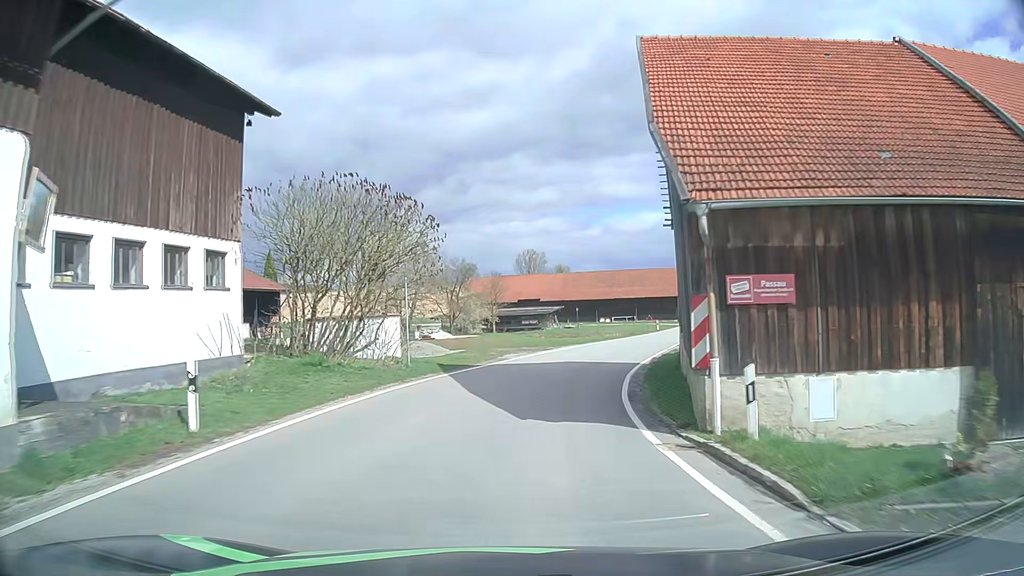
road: tertiary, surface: asphalt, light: Day
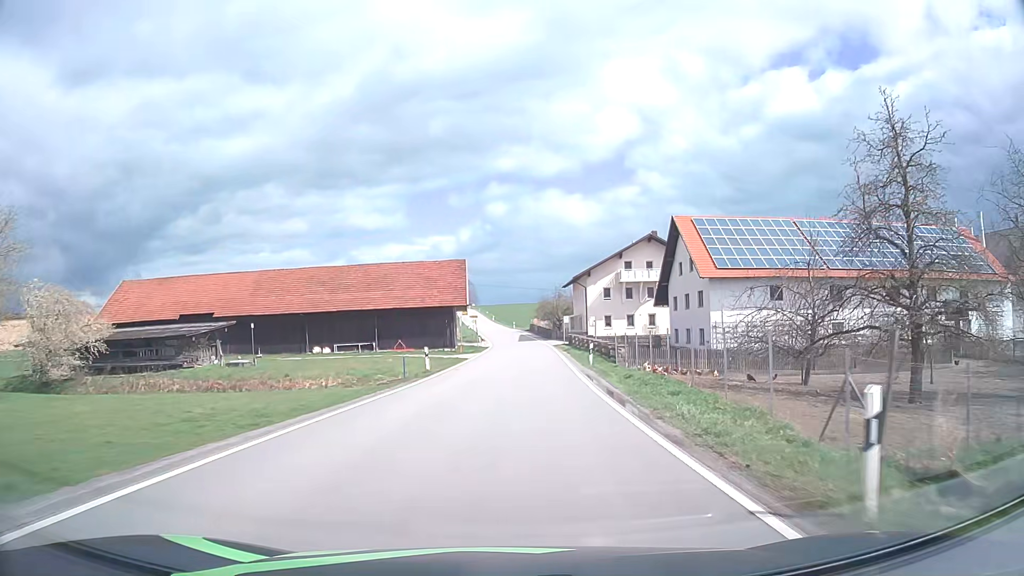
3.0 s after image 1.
(+7.5, +40.6) m; +22°
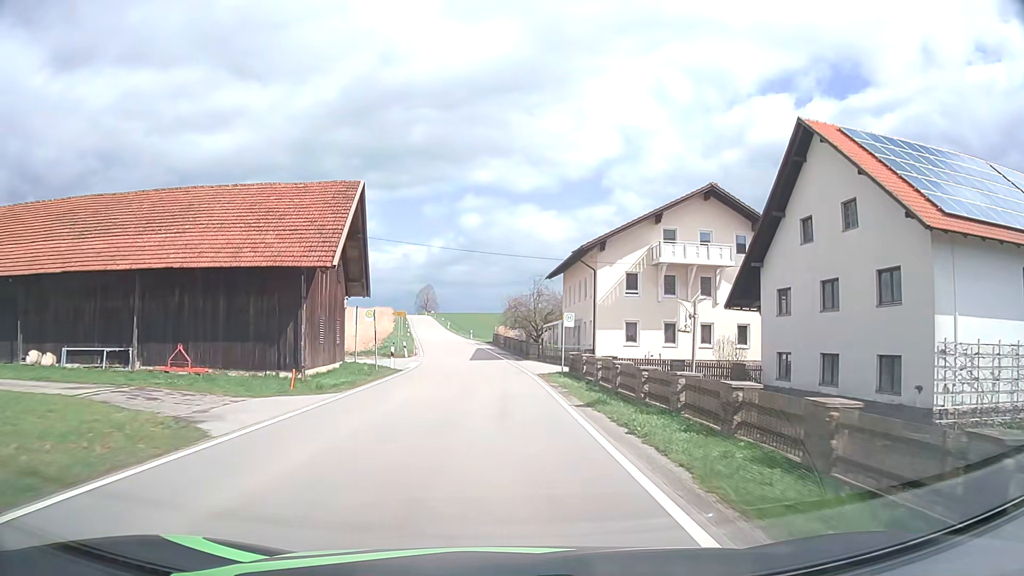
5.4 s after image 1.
(+1.3, +31.8) m; +3°
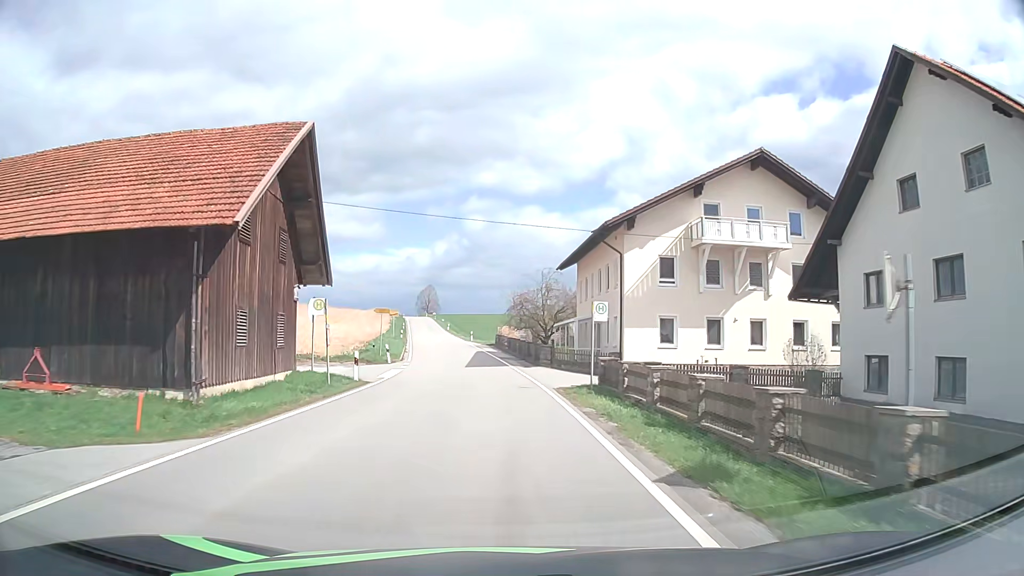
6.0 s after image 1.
(0.0, +8.2) m; 0°
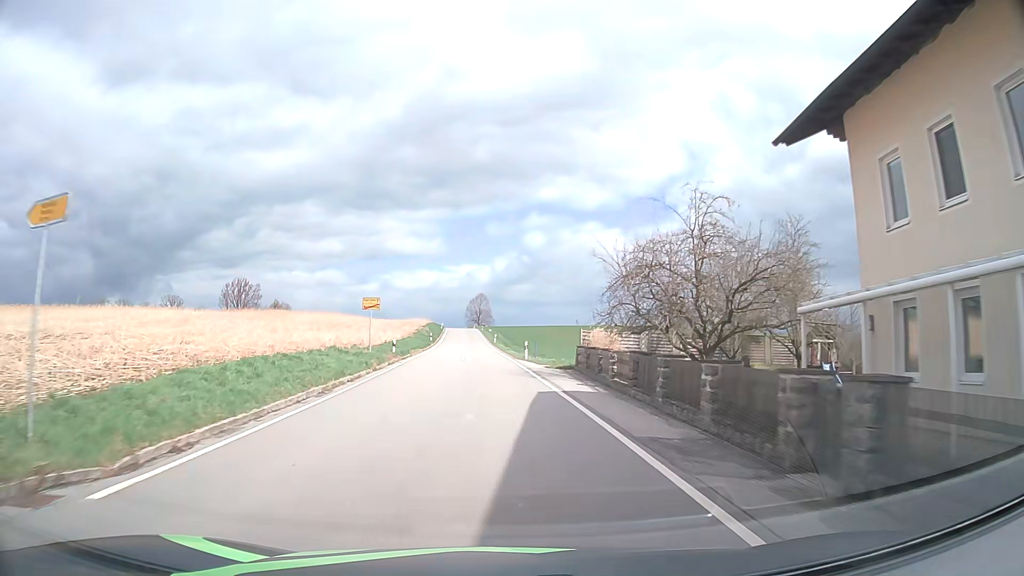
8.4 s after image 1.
(-1.4, +33.7) m; -5°
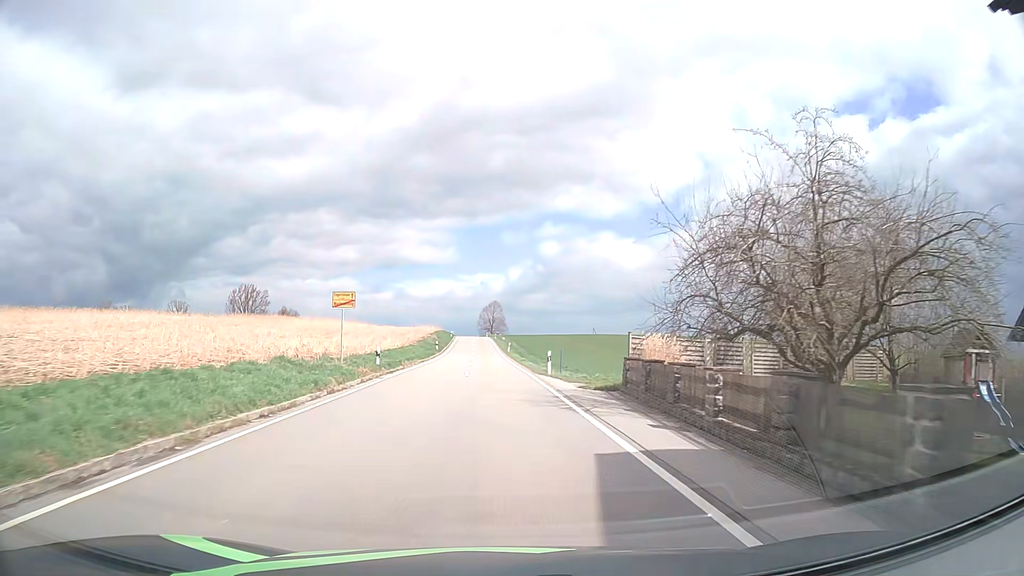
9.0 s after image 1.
(-0.1, +8.7) m; -1°
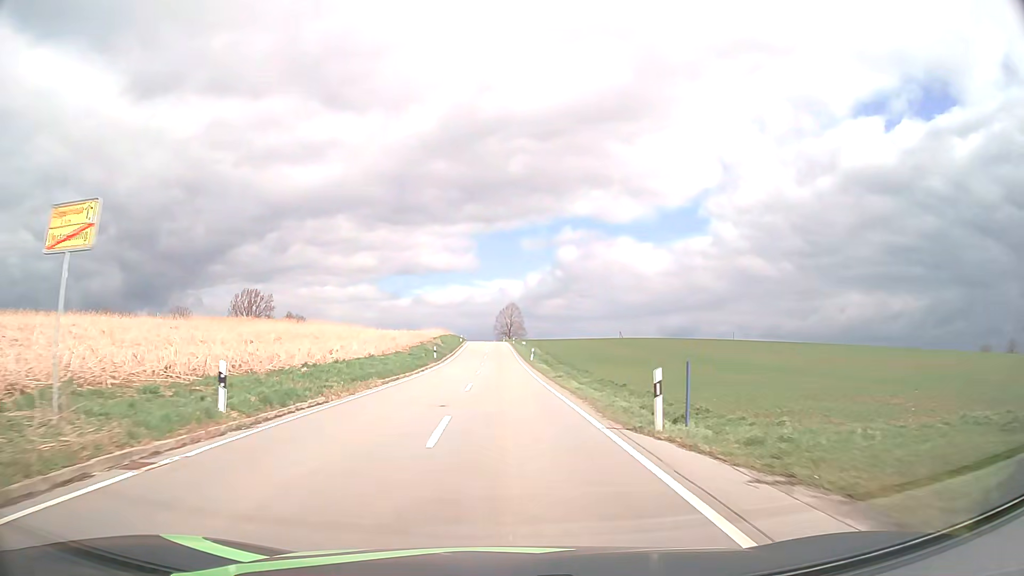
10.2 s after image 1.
(-0.3, +18.2) m; -2°
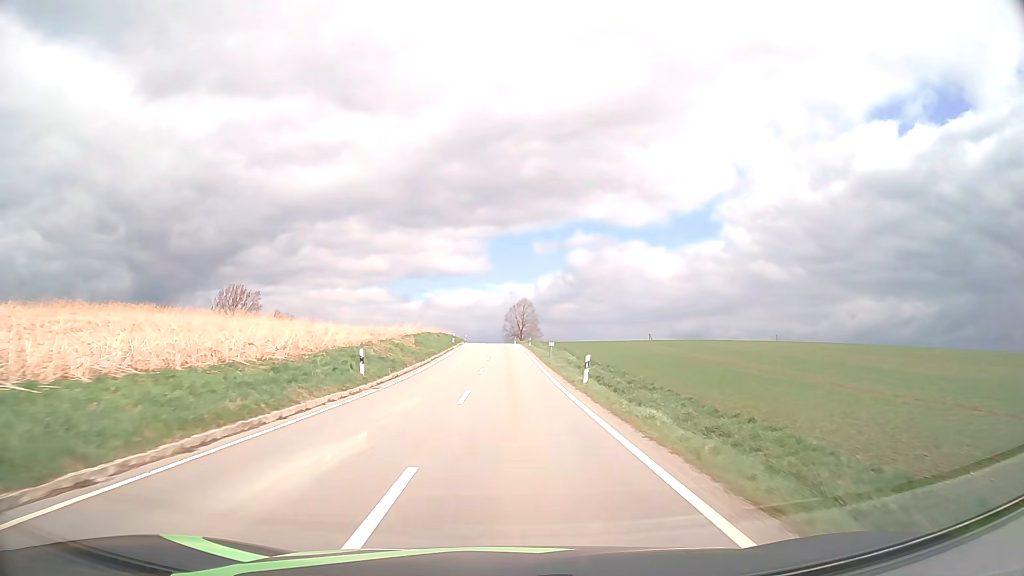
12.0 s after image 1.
(-0.3, +29.7) m; -1°
(0, +10) (0, +20) (0, +30) (0, +40) (0, +50) (0, +60) (0, +70) (0, +80) (0, +90) (-1, +100) m
